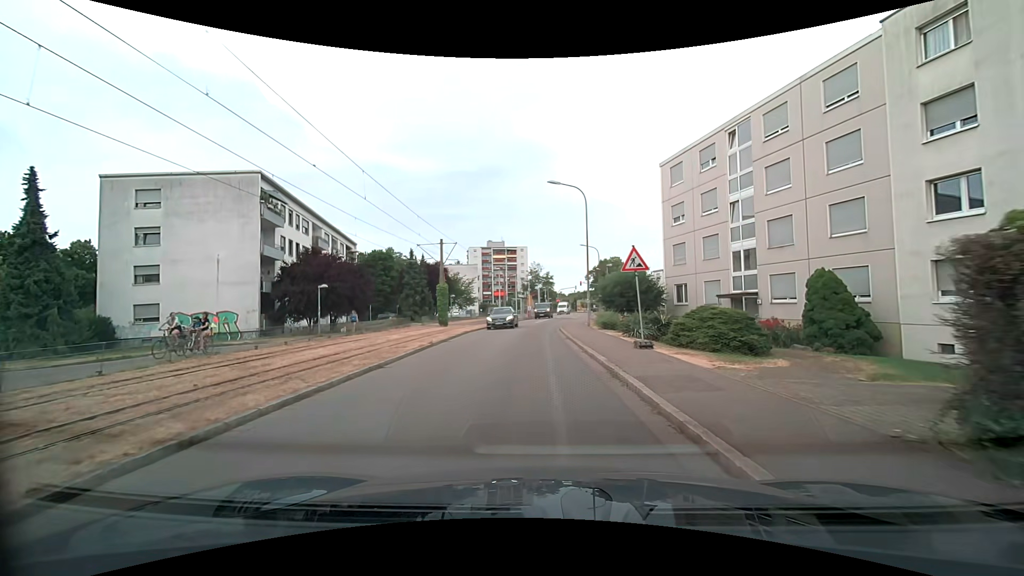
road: residential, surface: asphalt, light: Day
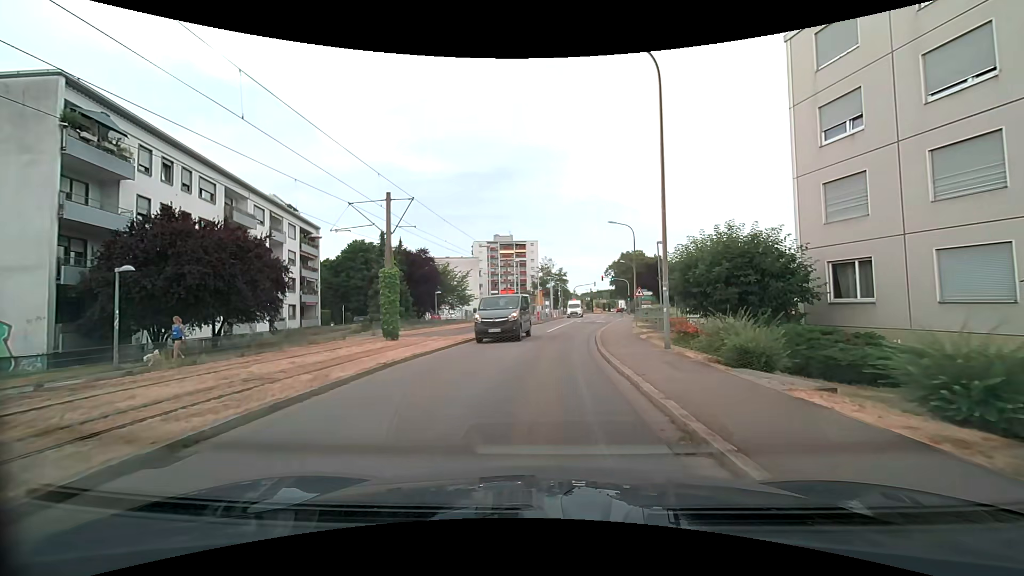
(-0.4, +17.0) m; -2°
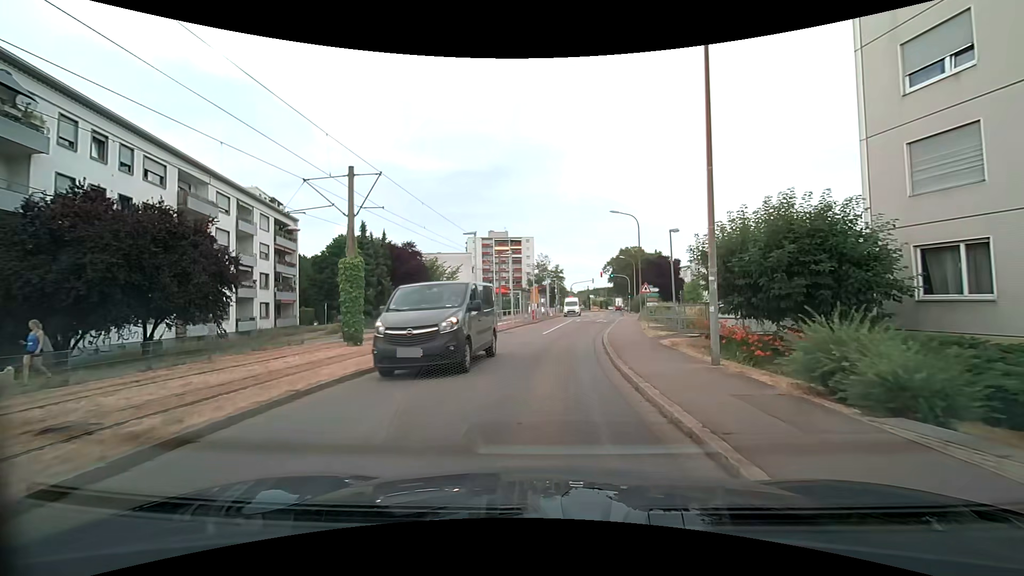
(0.0, +4.2) m; 0°
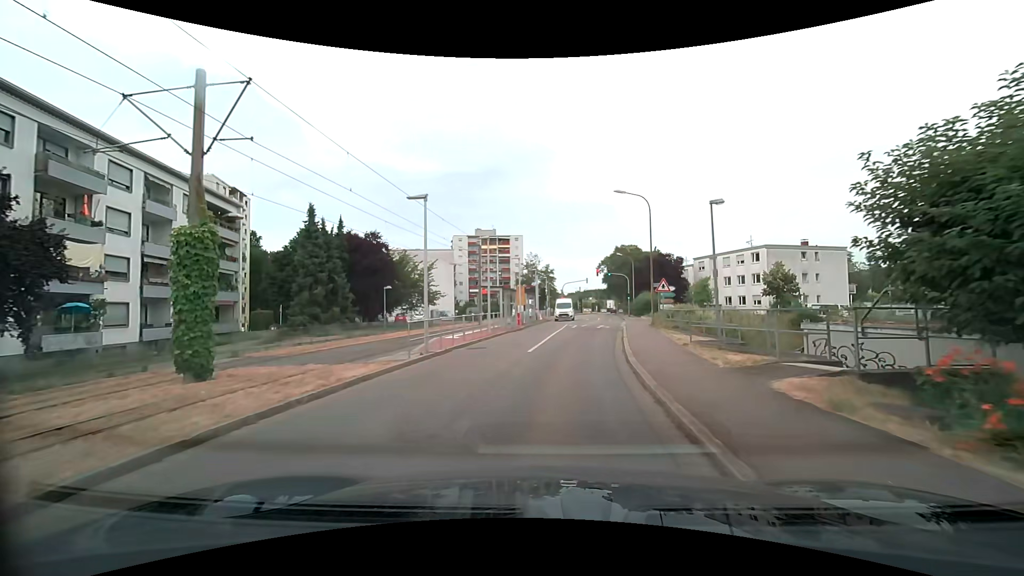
(+0.1, +8.4) m; +2°
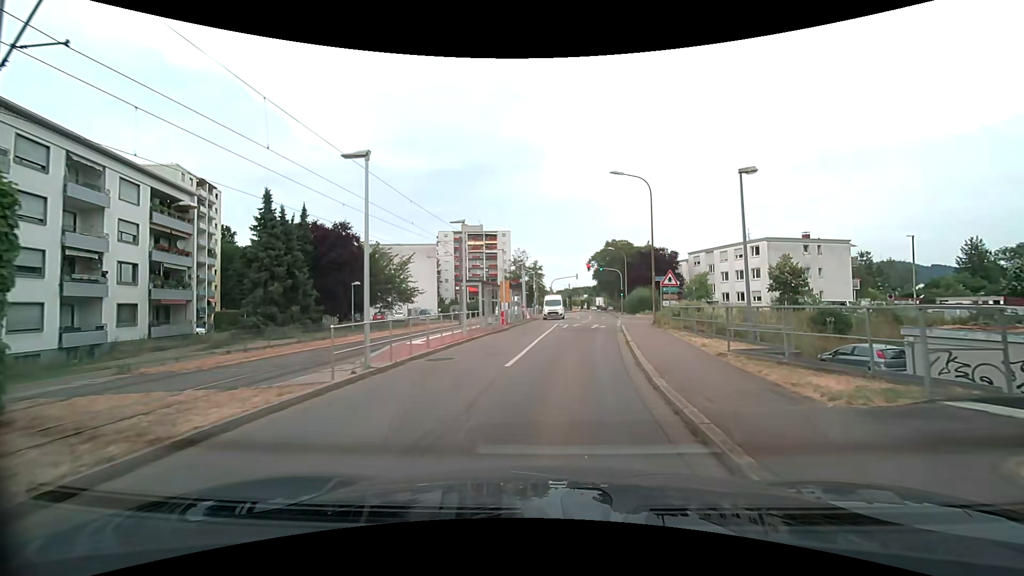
(0.0, +4.2) m; +1°
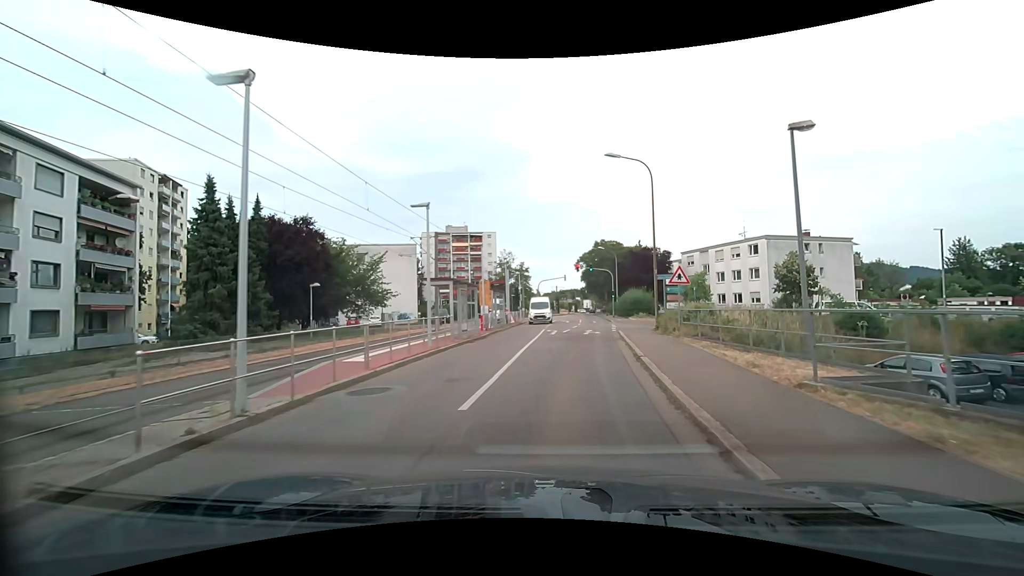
(+0.1, +4.2) m; +2°
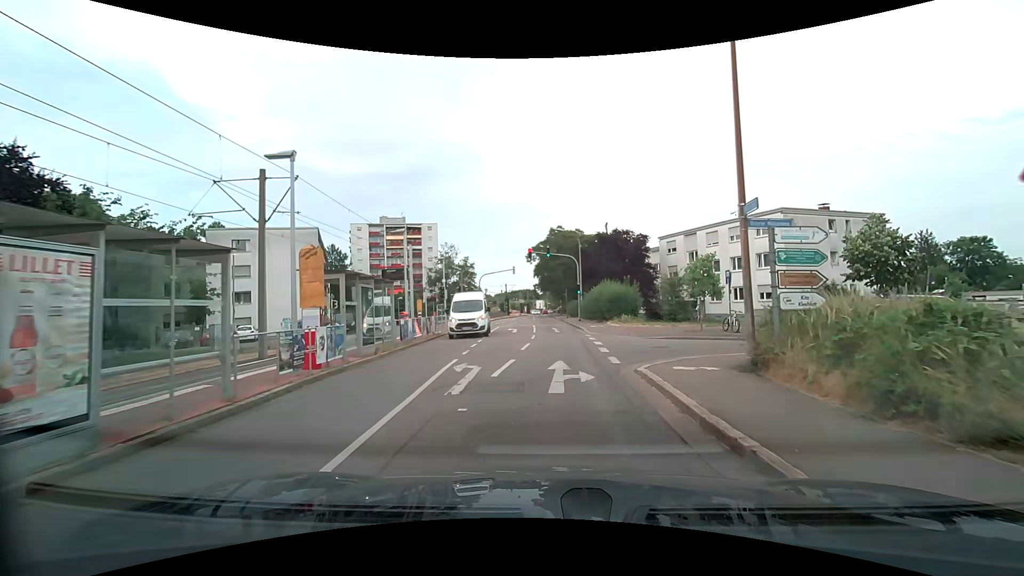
(+0.8, +16.8) m; +5°
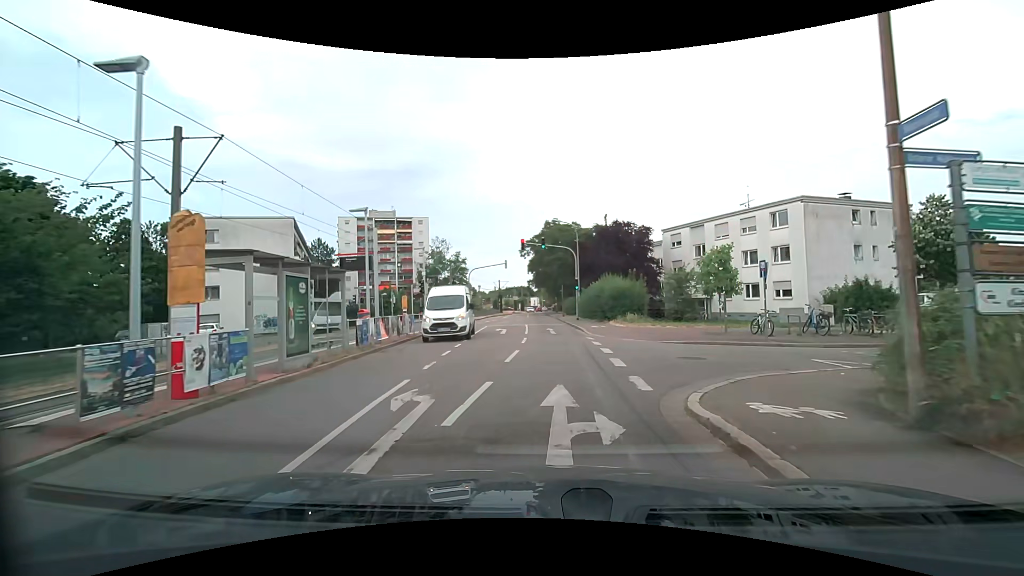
(0.0, +4.2) m; +1°
(0, +10) (0, +20) (+1, +30) (0, +40) (0, +50) (0, +60) (0, +70) (-1, +80) (-1, +90) (-1, +100) m
